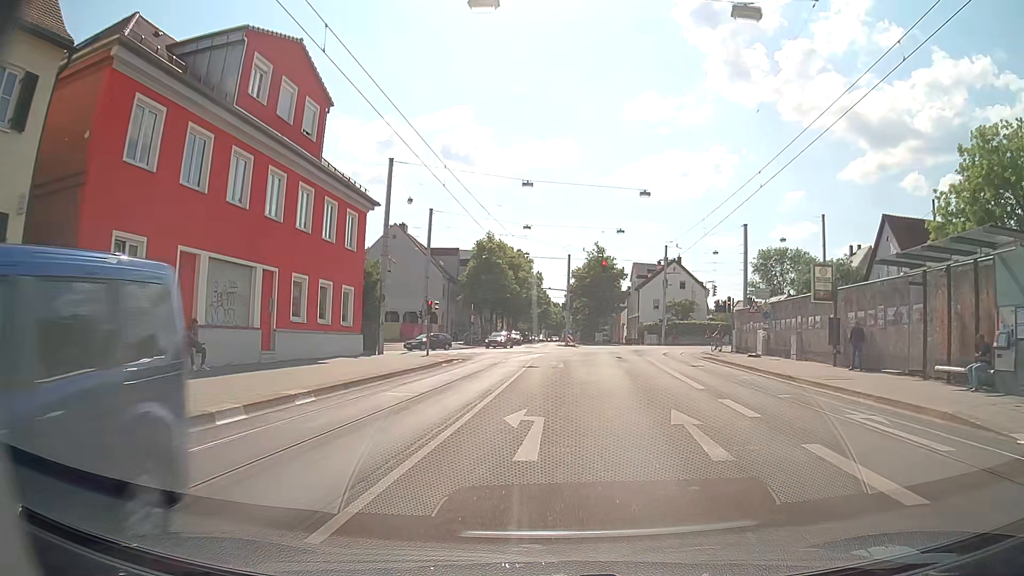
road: tertiary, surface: asphalt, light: Day
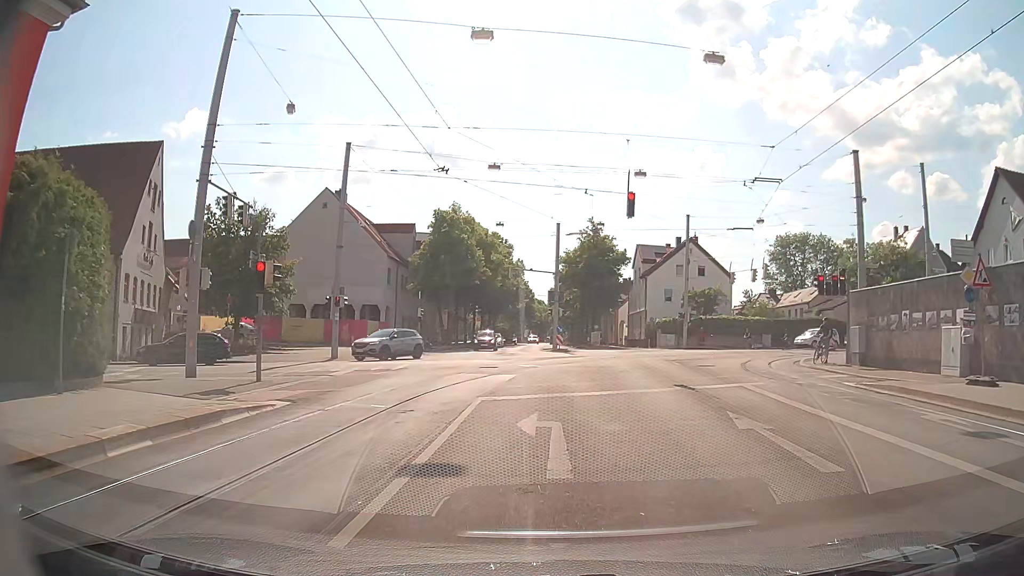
(+0.4, +20.6) m; +1°
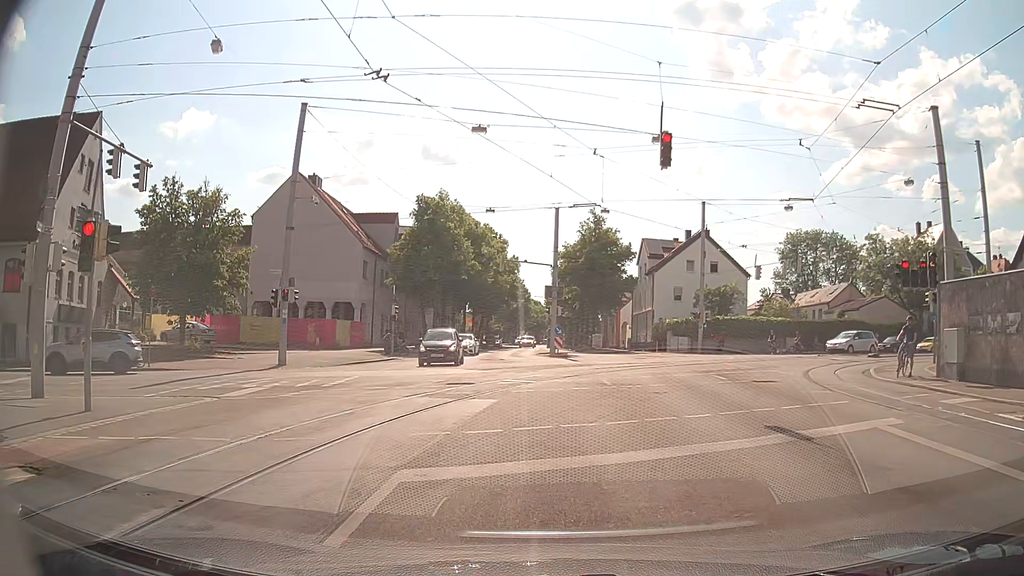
(+0.1, +6.8) m; 0°
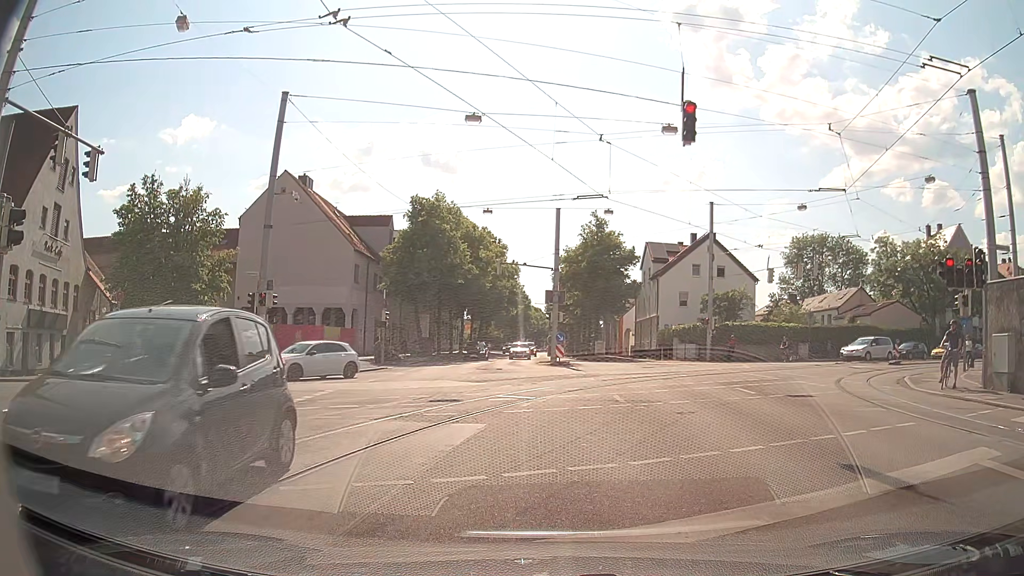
(0.0, +2.4) m; 0°
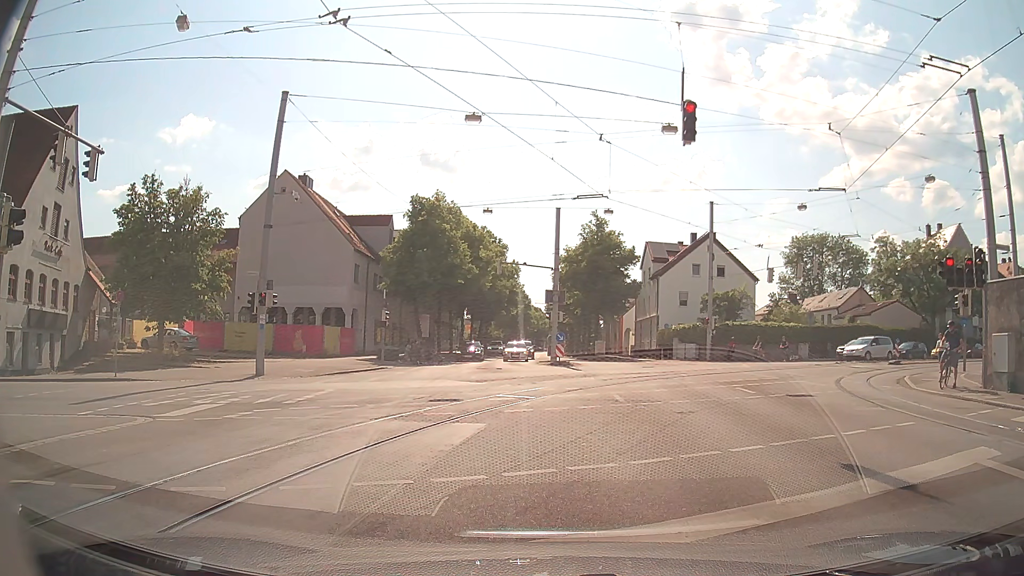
(0.0, +0.1) m; 0°
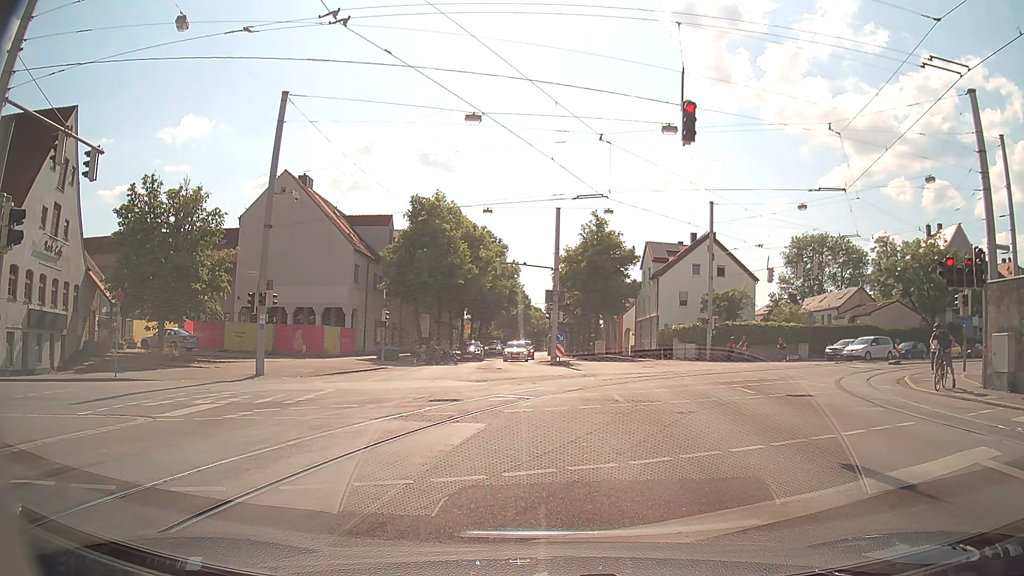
(0.0, 0.0) m; 0°
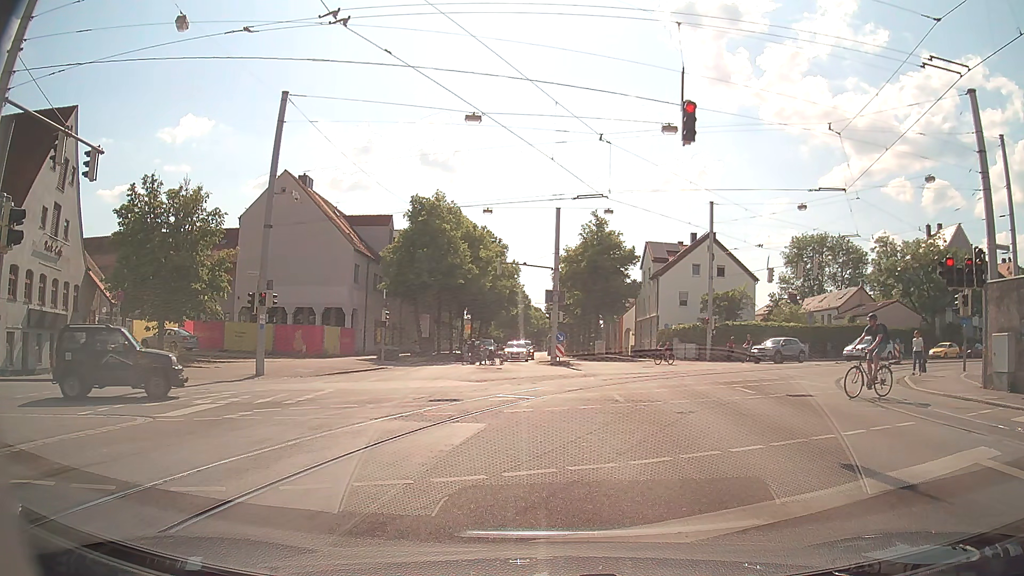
(0.0, 0.0) m; 0°
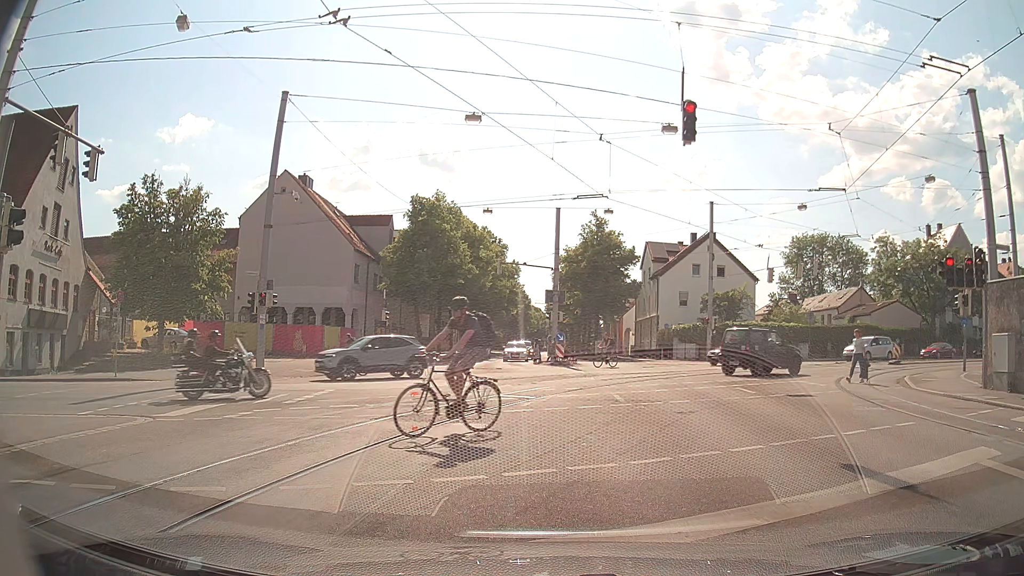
(0.0, 0.0) m; 0°
